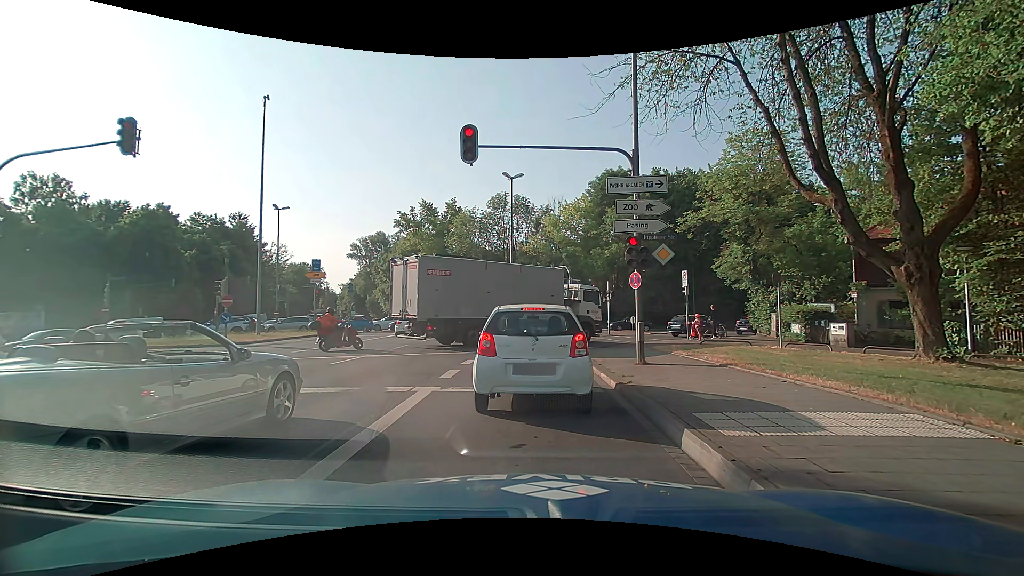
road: primary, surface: asphalt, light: Day
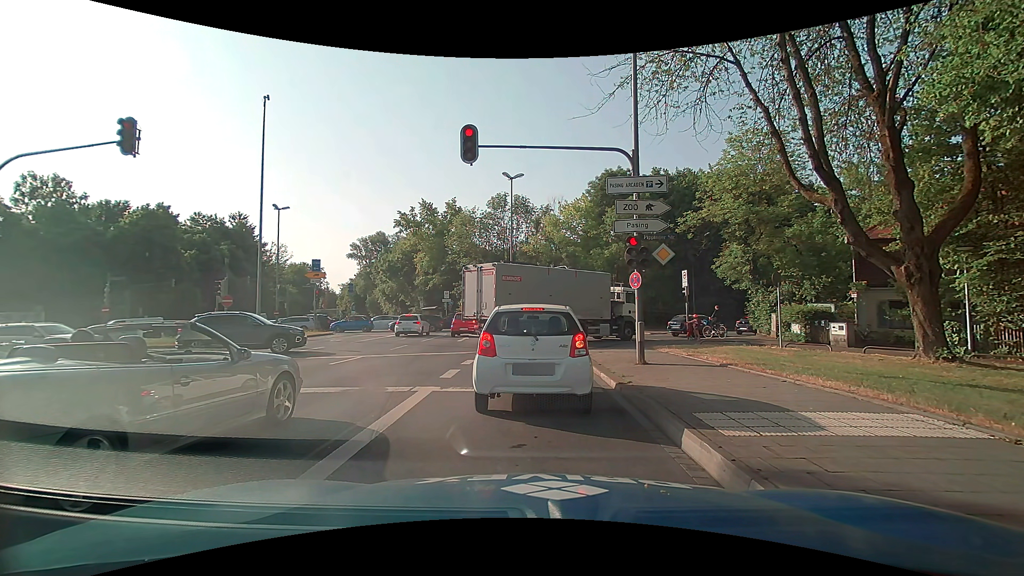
(0.0, 0.0) m; 0°
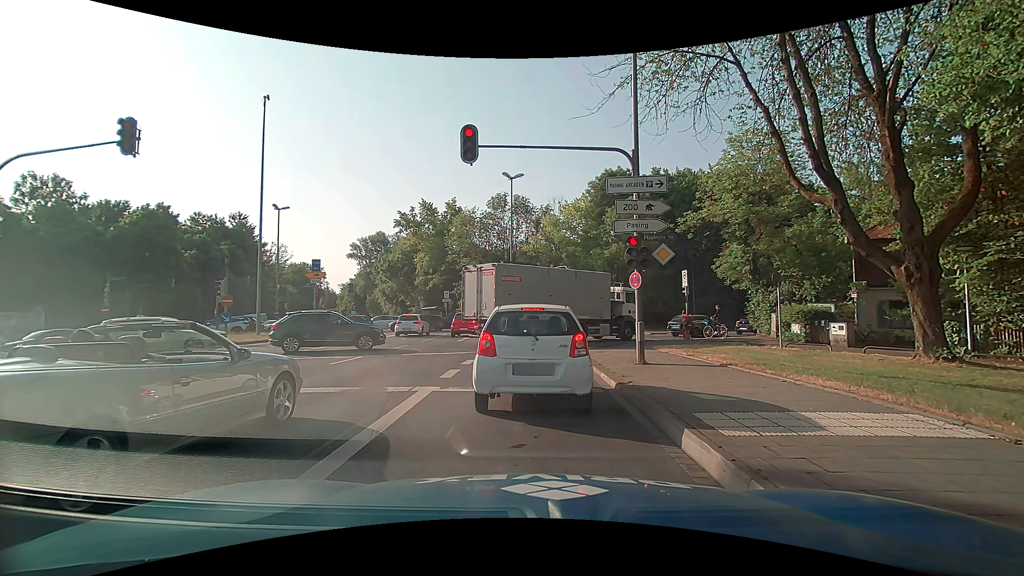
(0.0, 0.0) m; 0°
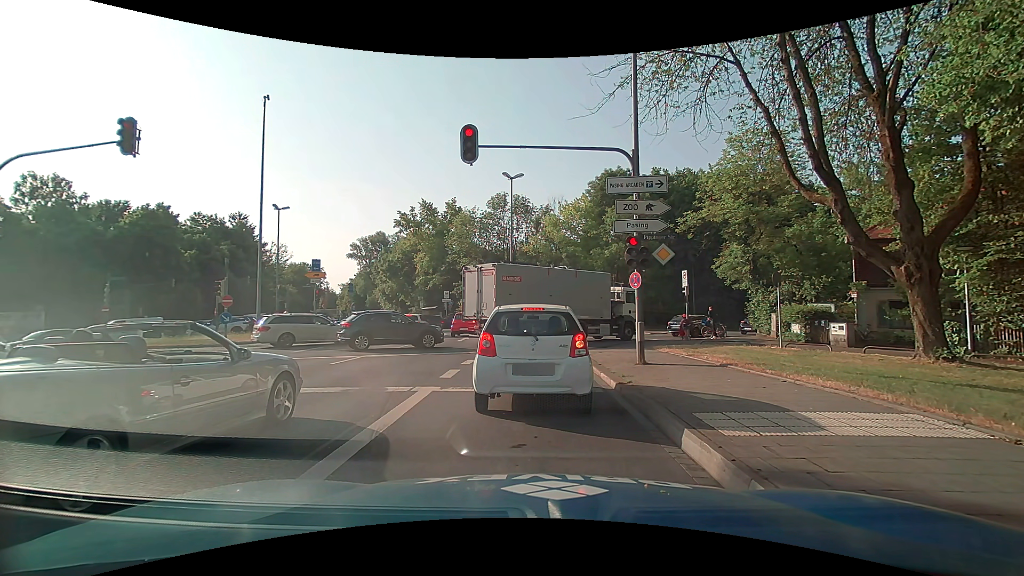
(0.0, 0.0) m; 0°
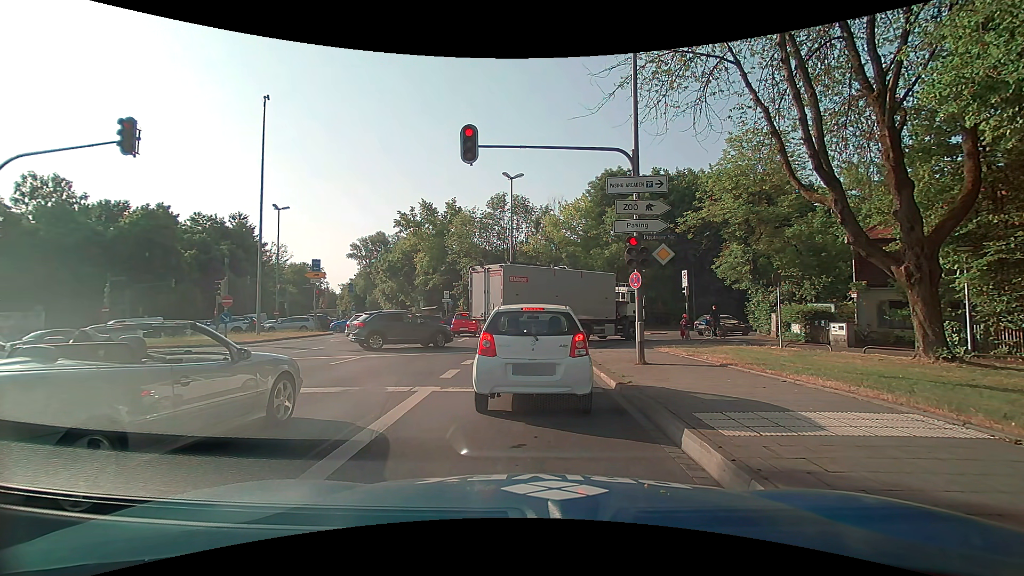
(0.0, 0.0) m; 0°
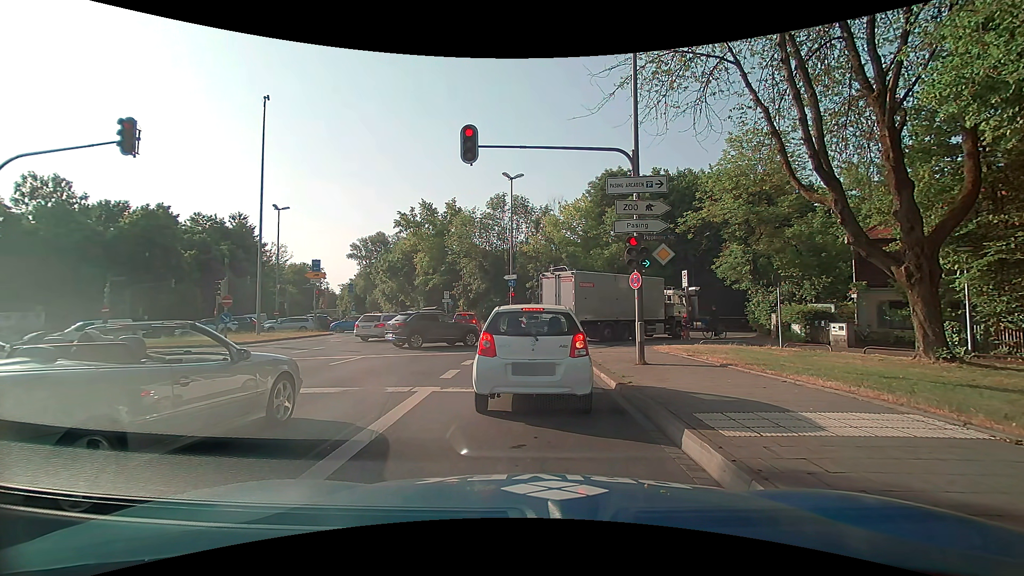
(0.0, 0.0) m; 0°
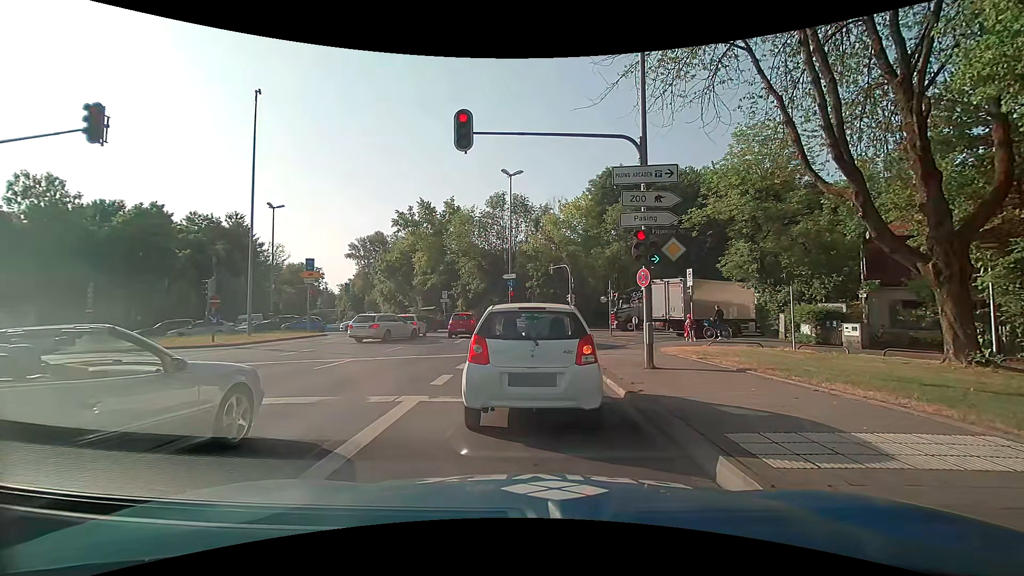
(0.0, +0.9) m; 0°
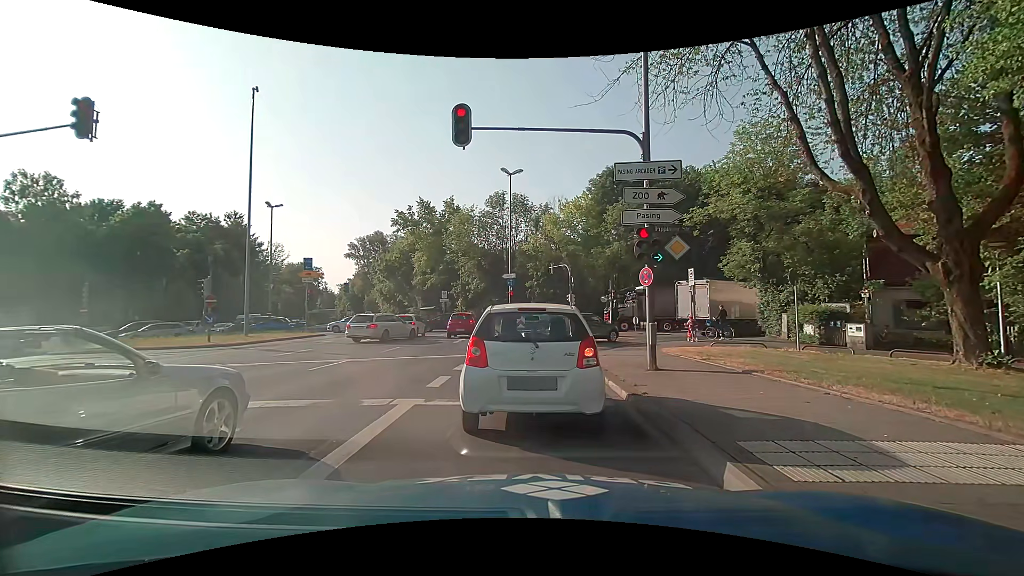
(0.0, +0.3) m; 0°
